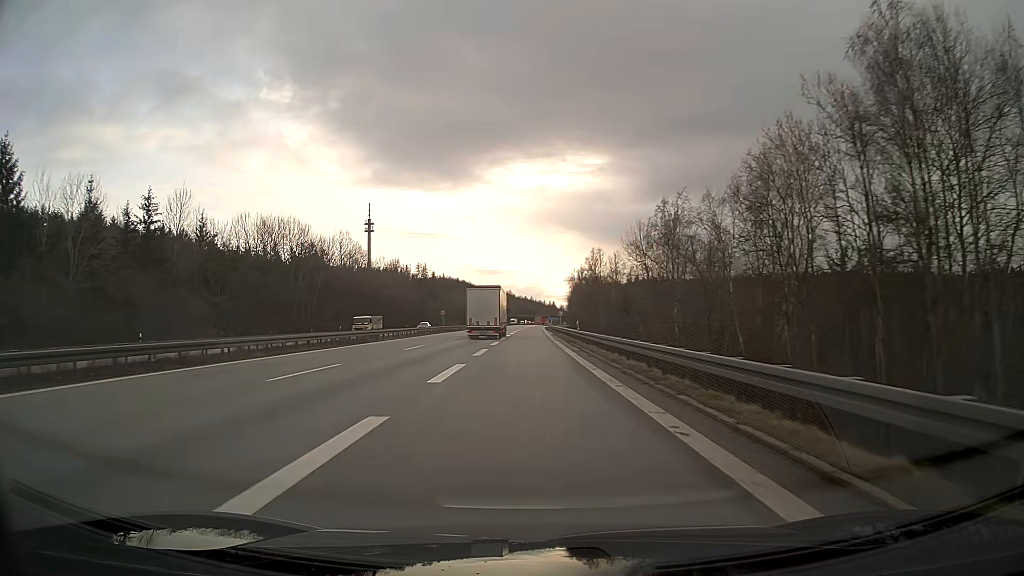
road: motorway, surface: asphalt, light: Day
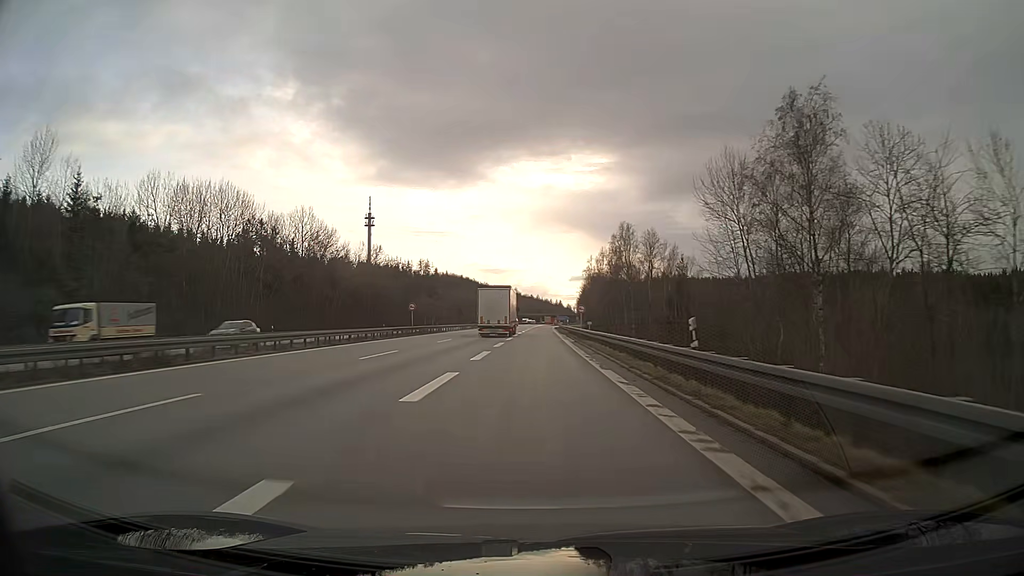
(-0.2, +28.1) m; -1°
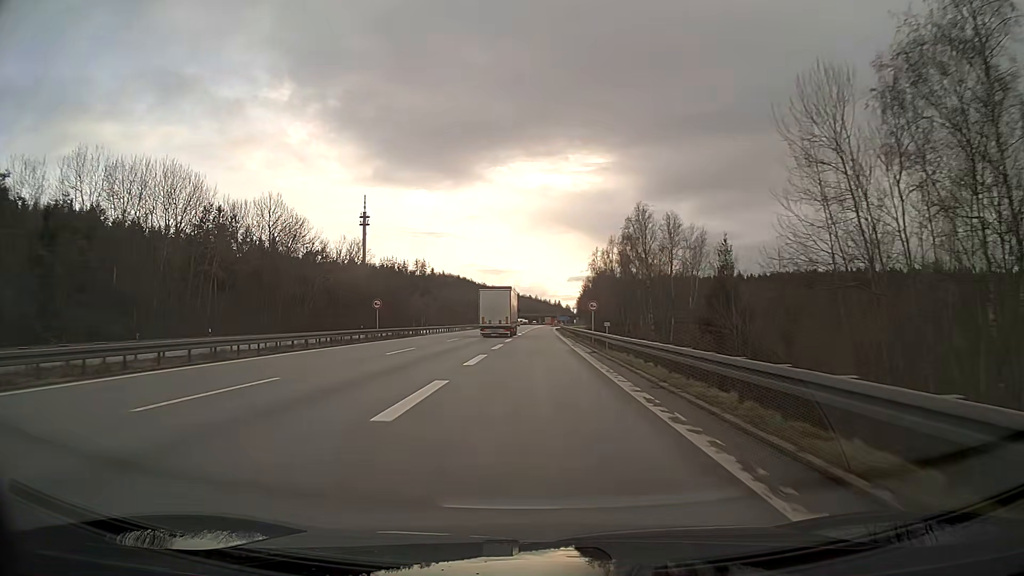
(0.0, +14.0) m; 0°
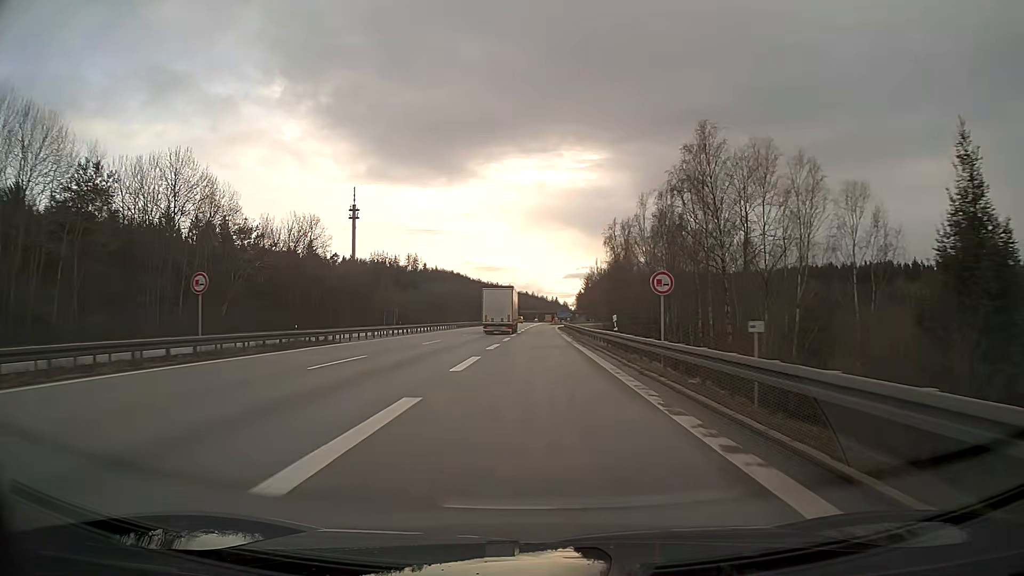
(+0.1, +27.6) m; 0°
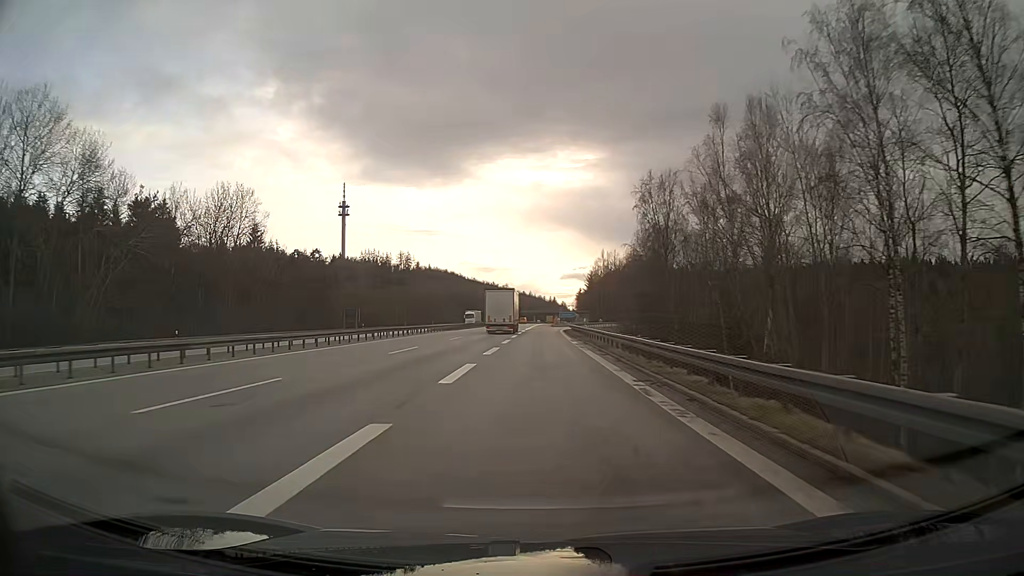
(0.0, +26.3) m; 0°
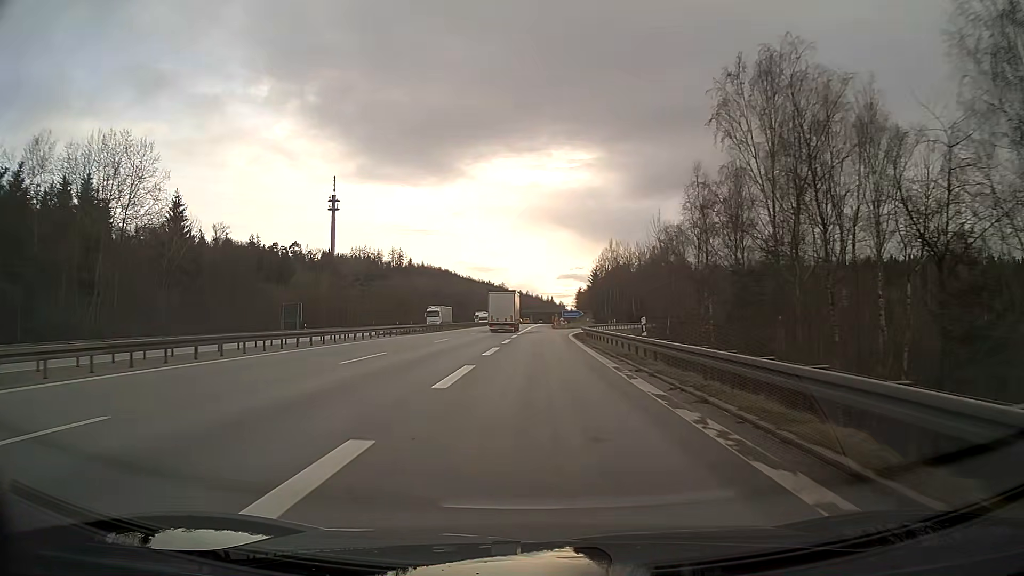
(0.0, +25.0) m; 0°
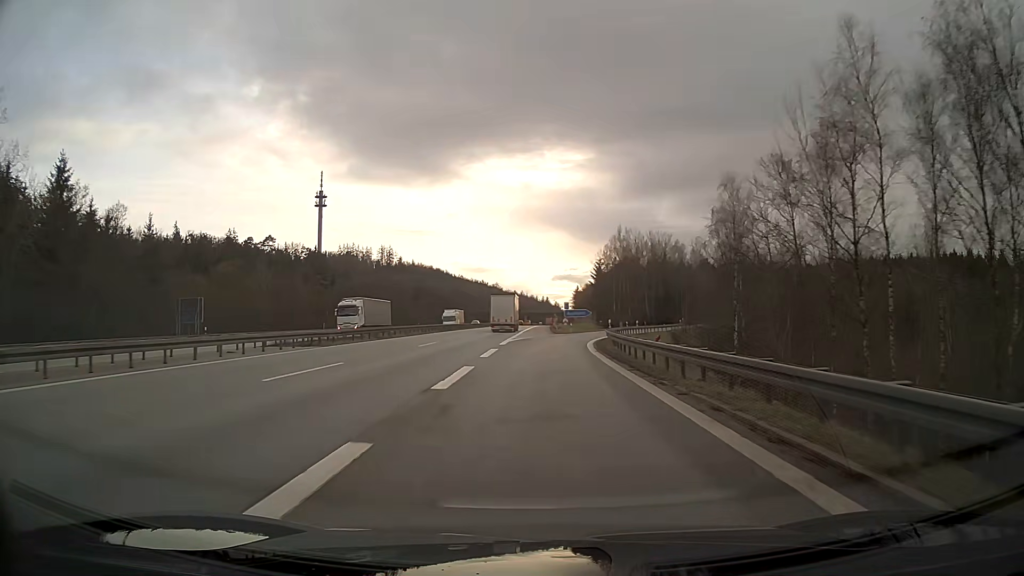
(+0.1, +24.0) m; +1°
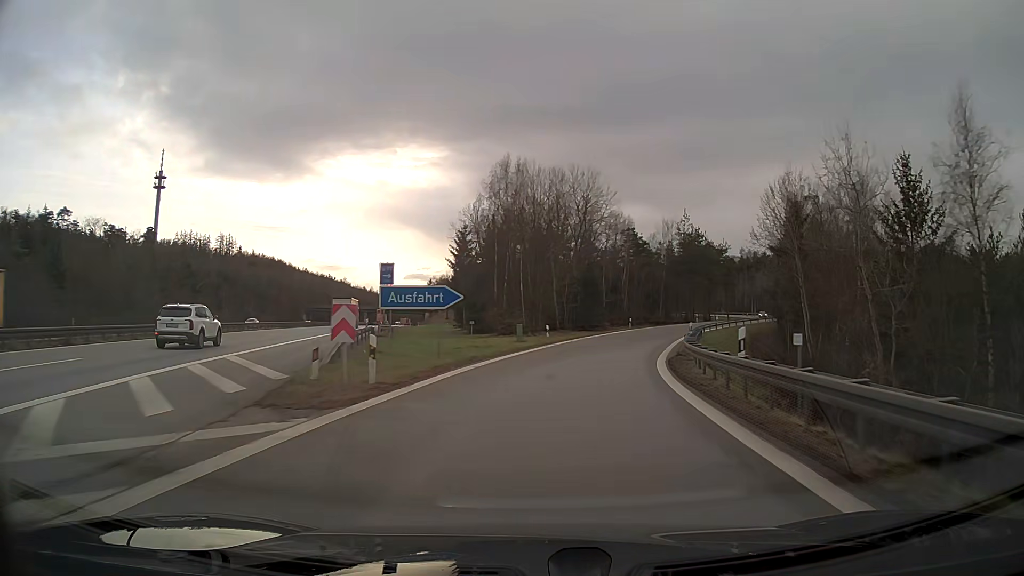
(+4.9, +57.2) m; +14°
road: motorway_link
